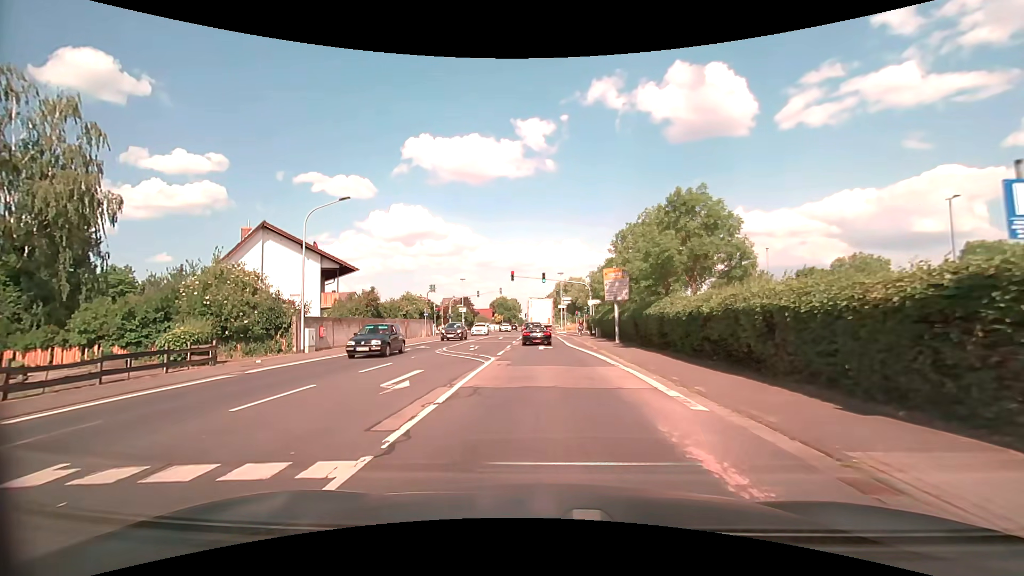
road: secondary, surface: asphalt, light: Day
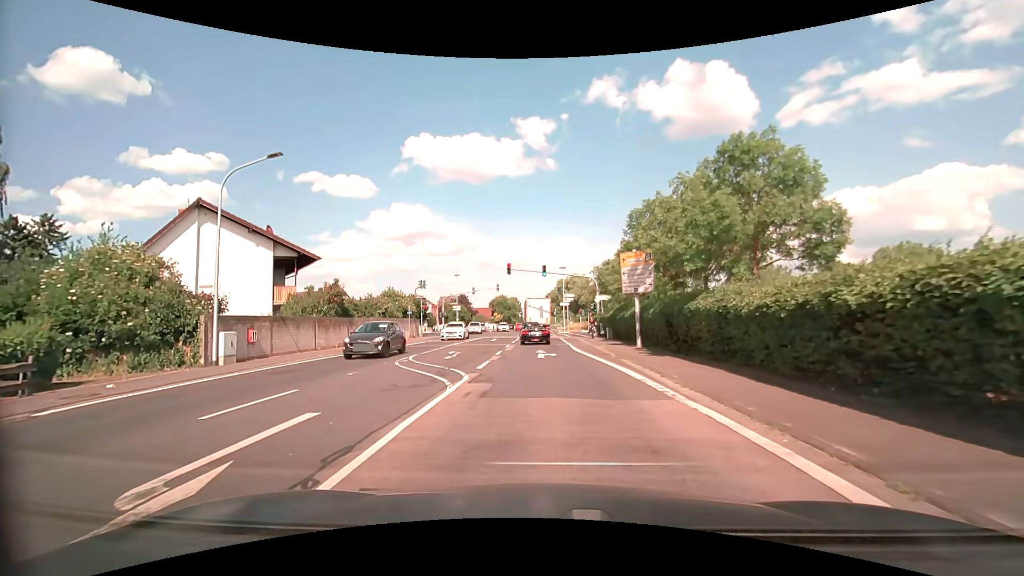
(0.0, +6.8) m; 0°
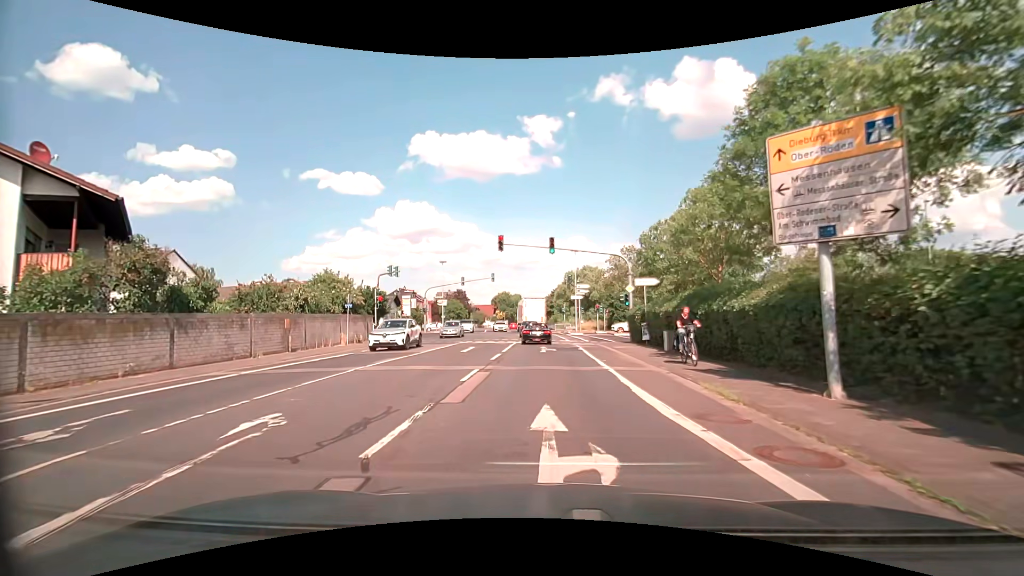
(-0.1, +15.9) m; -1°
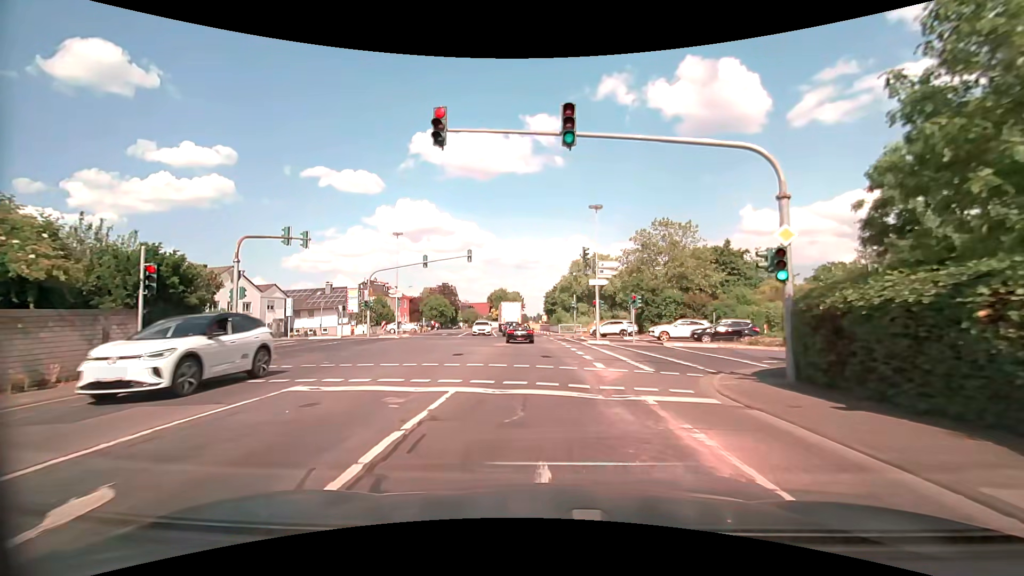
(0.0, +21.6) m; 0°
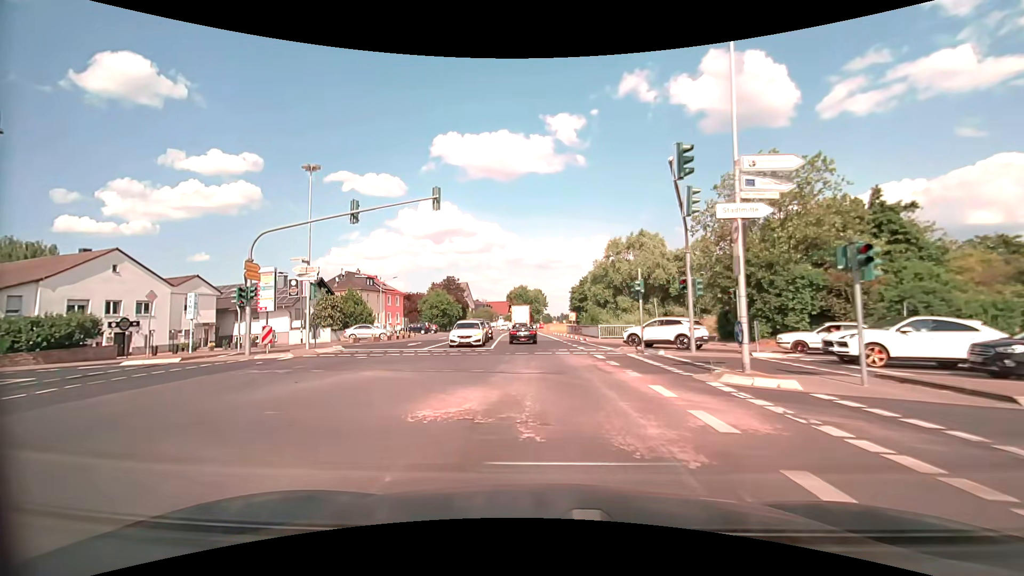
(-0.3, +21.7) m; -3°
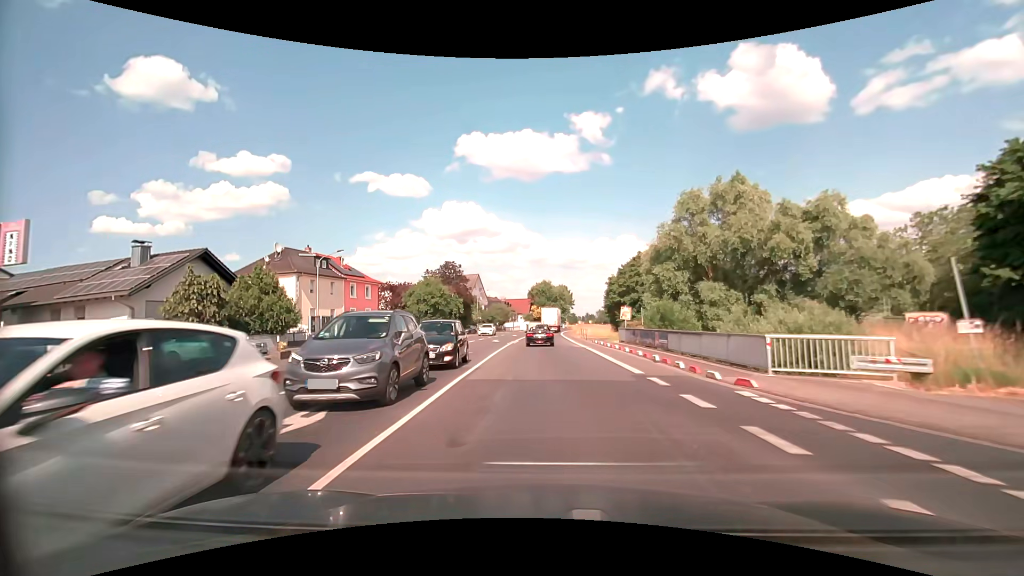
(-0.5, +25.4) m; -2°
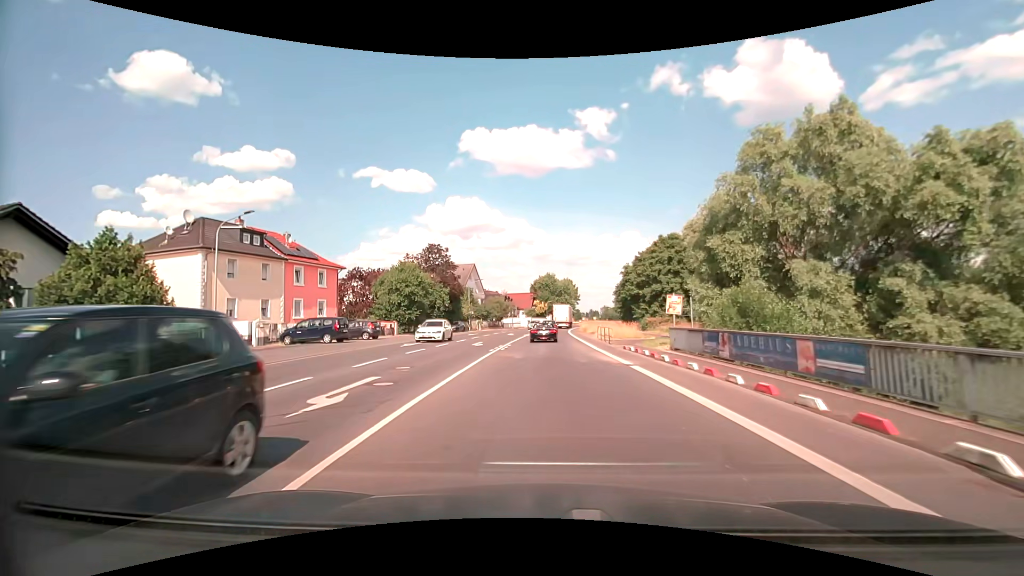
(0.0, +13.6) m; 0°
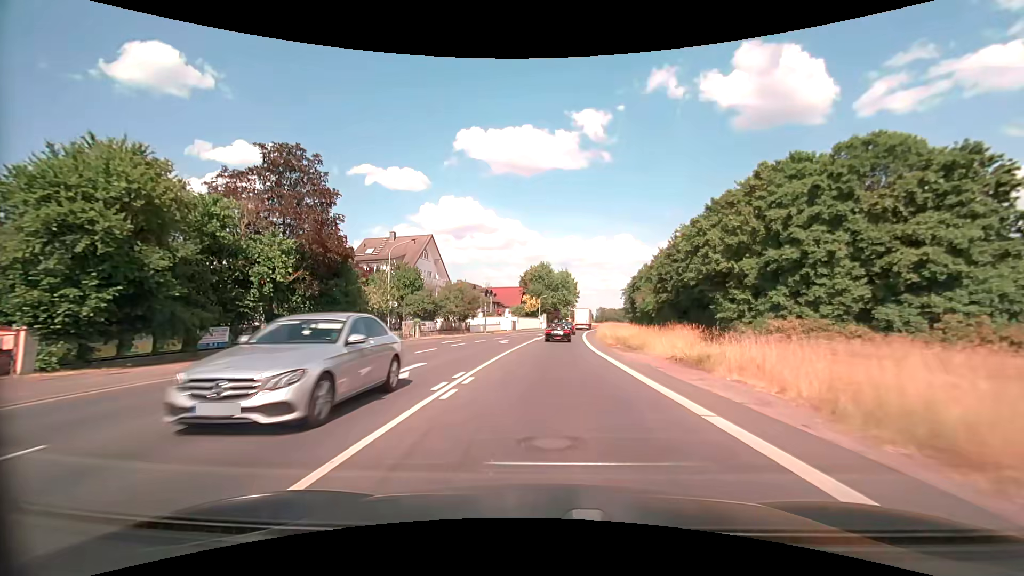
(+0.2, +36.8) m; 0°
(0, +10) (0, +20) (+1, +30) (+2, +40) (+3, +50) (+4, +60) (+5, +70) (+6, +80) (+7, +90) (+9, +100) m
